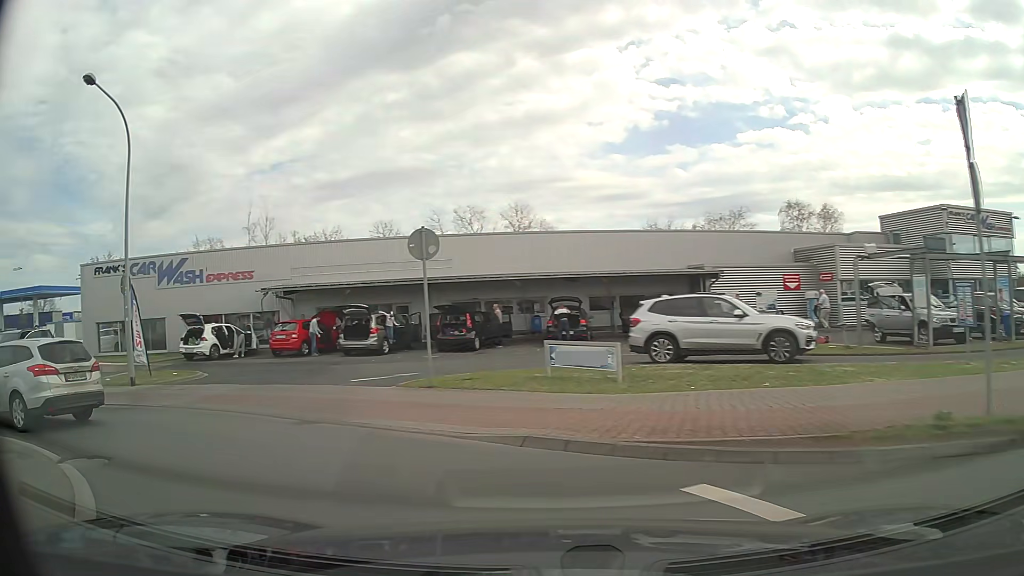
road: tertiary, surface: asphalt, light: Day
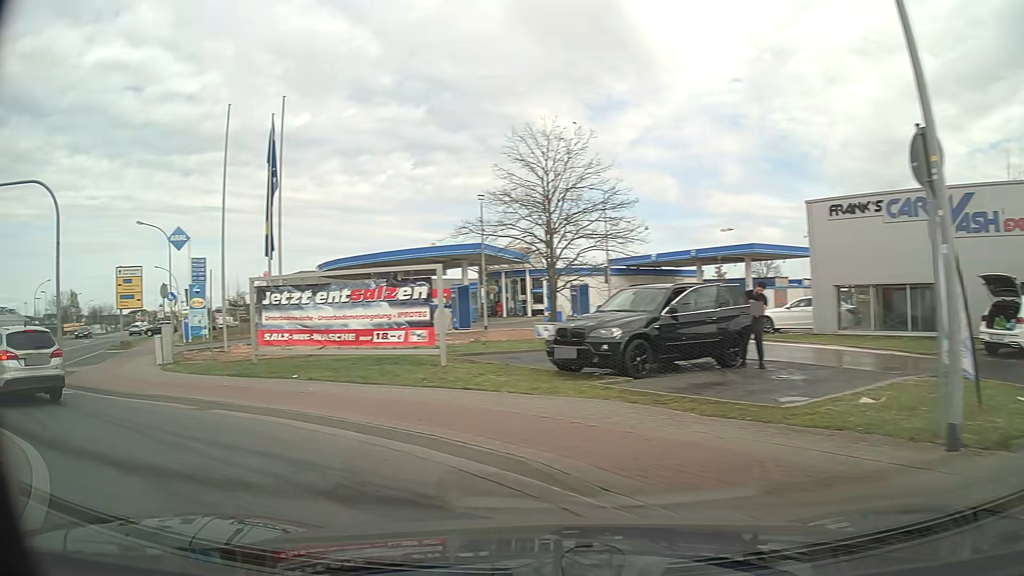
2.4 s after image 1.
(-5.9, +10.5) m; -63°
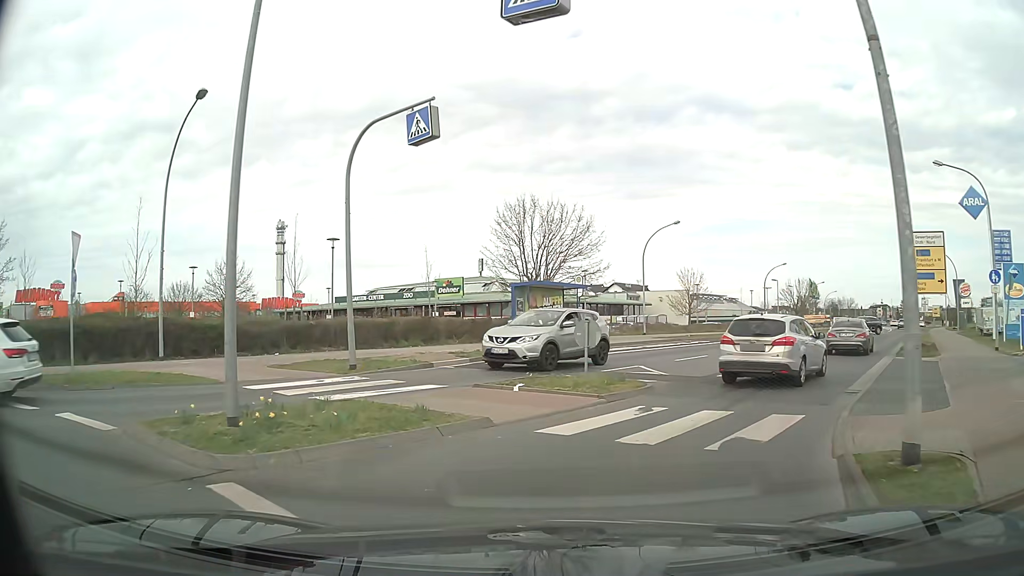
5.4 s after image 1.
(-9.6, +11.7) m; -64°
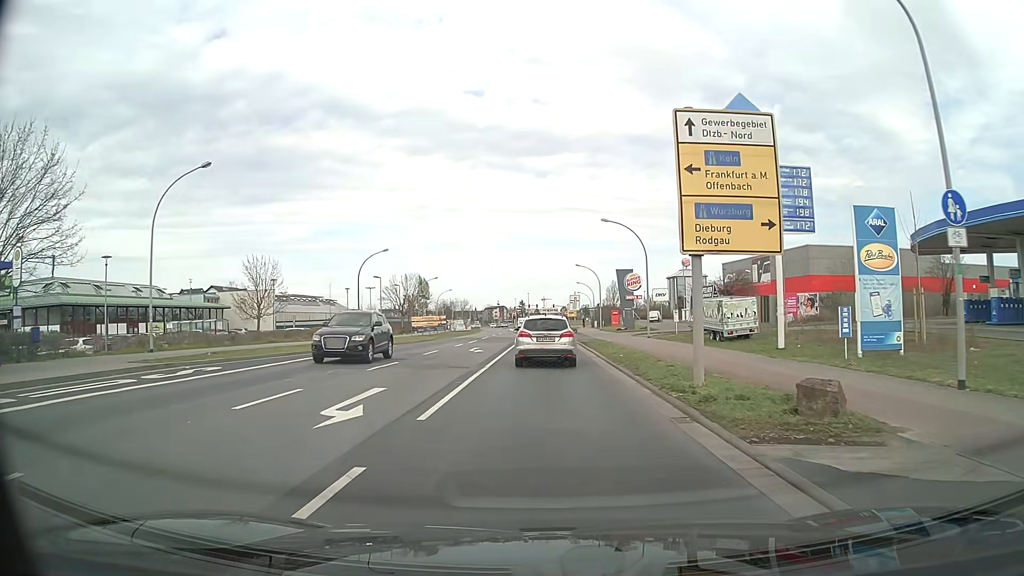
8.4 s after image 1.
(+6.6, +18.0) m; +34°
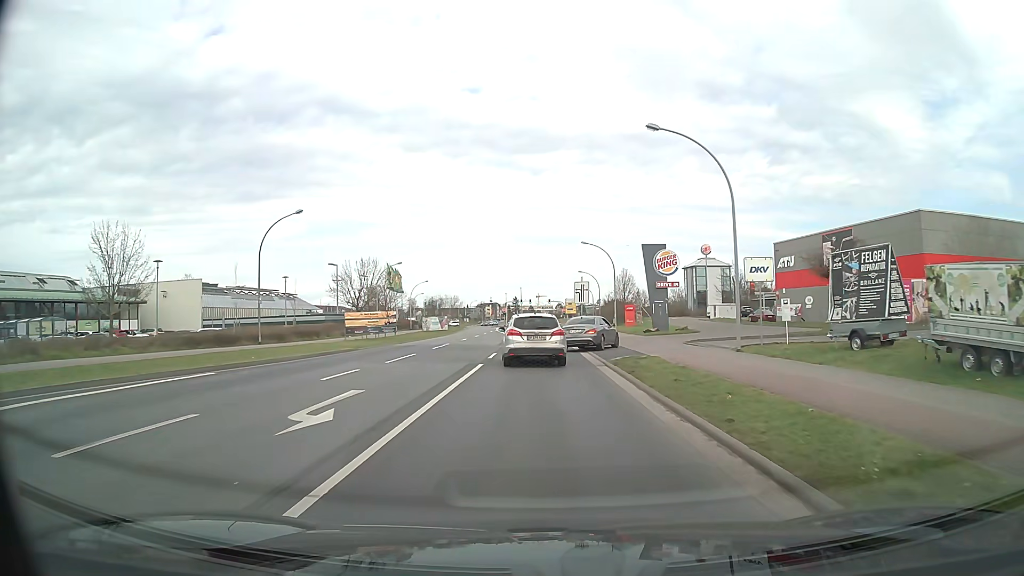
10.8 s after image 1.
(+0.1, +21.4) m; 0°
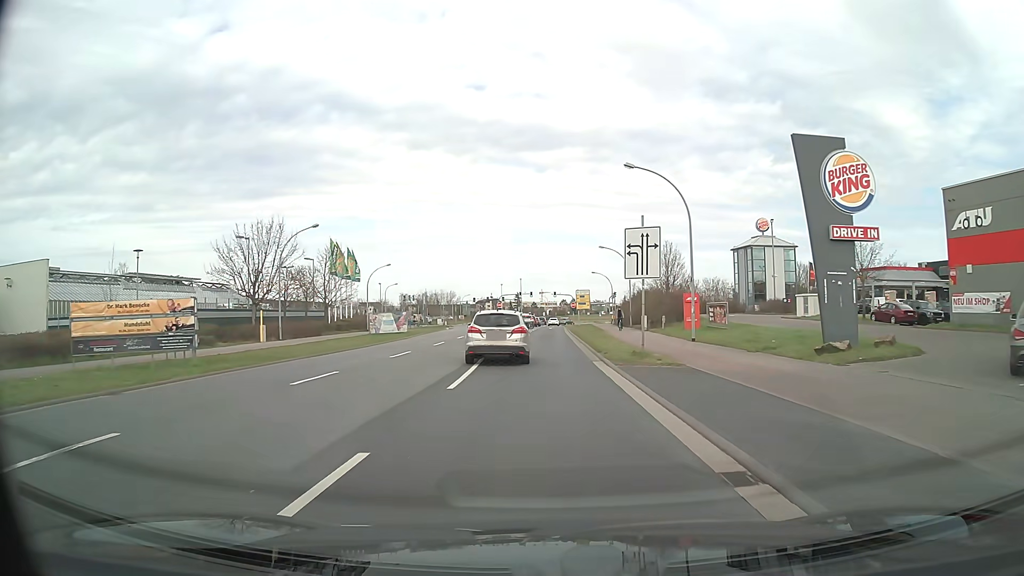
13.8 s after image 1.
(+0.1, +29.1) m; 0°
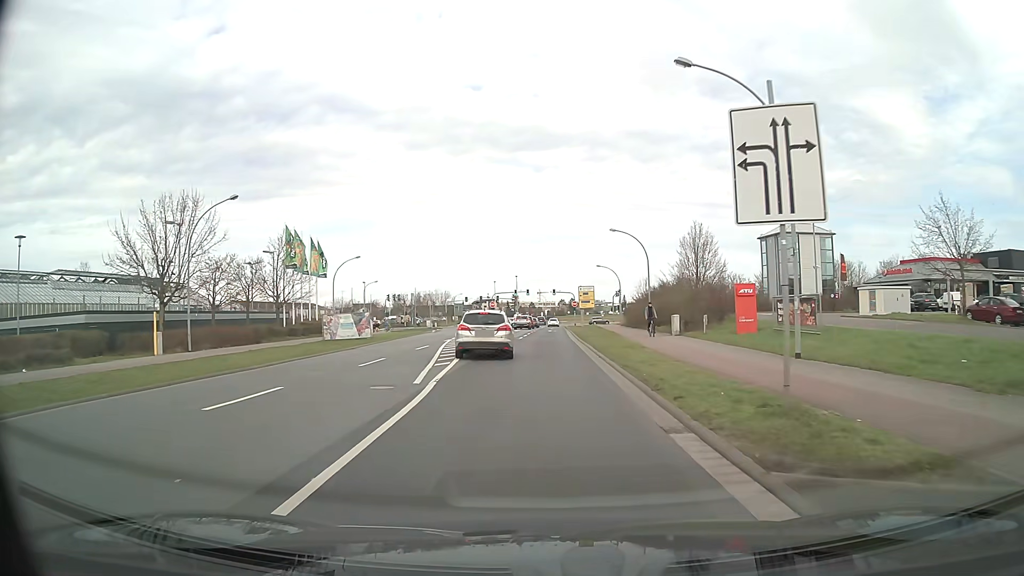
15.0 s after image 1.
(0.0, +12.6) m; 0°
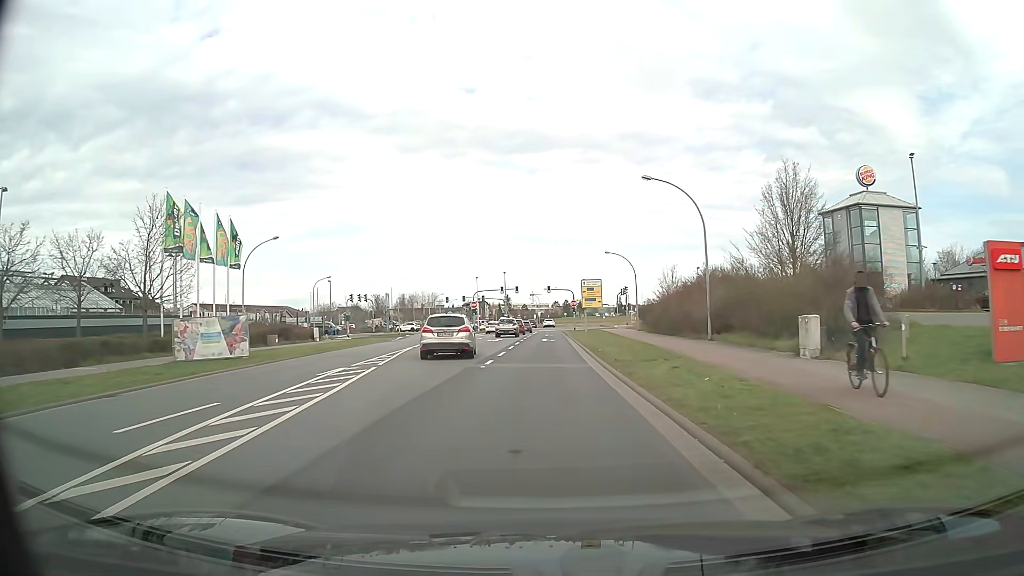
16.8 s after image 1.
(+0.1, +20.1) m; +1°
